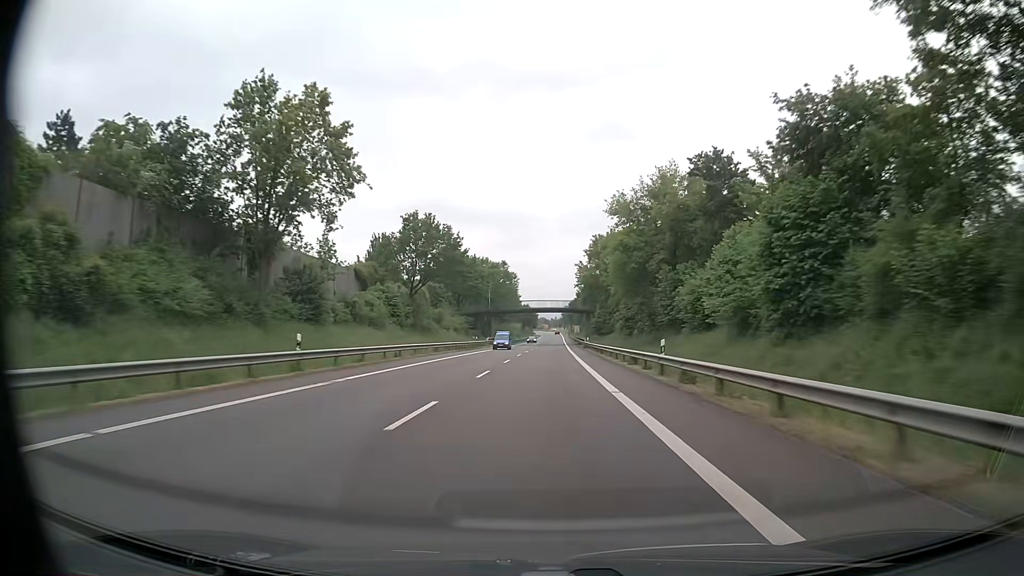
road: primary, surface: asphalt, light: Day
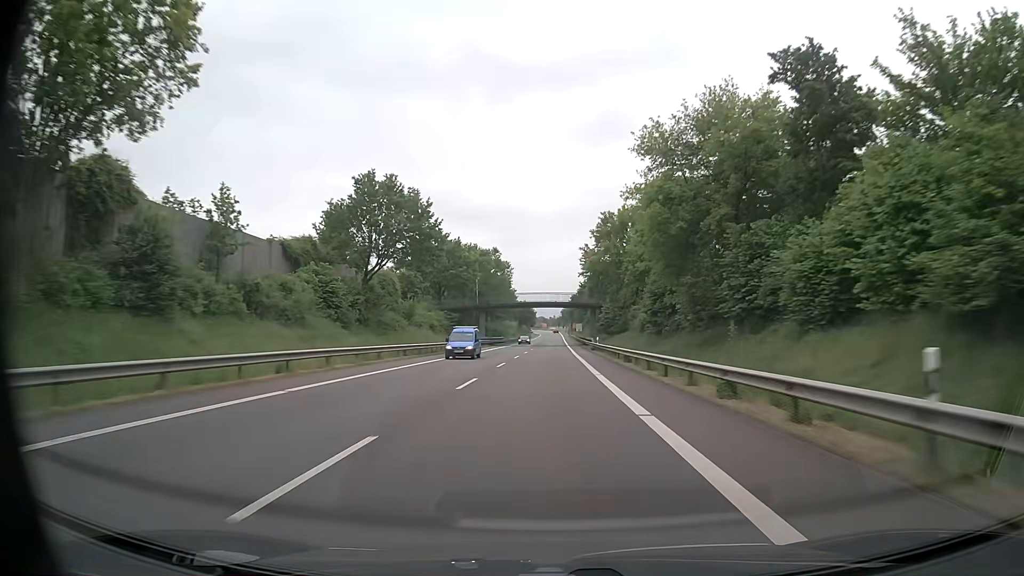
(0.0, +16.7) m; 0°
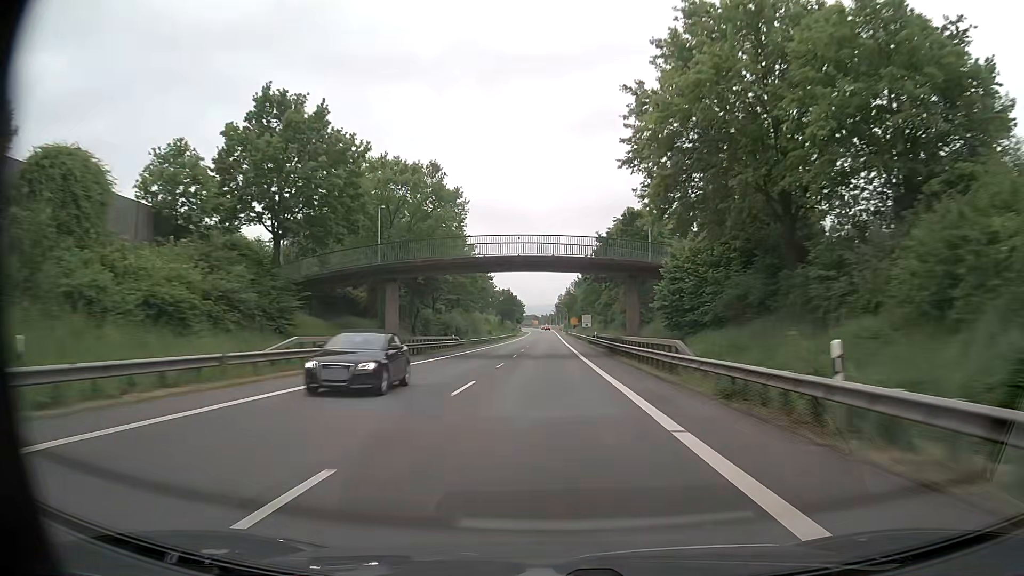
(+0.3, +50.0) m; +1°
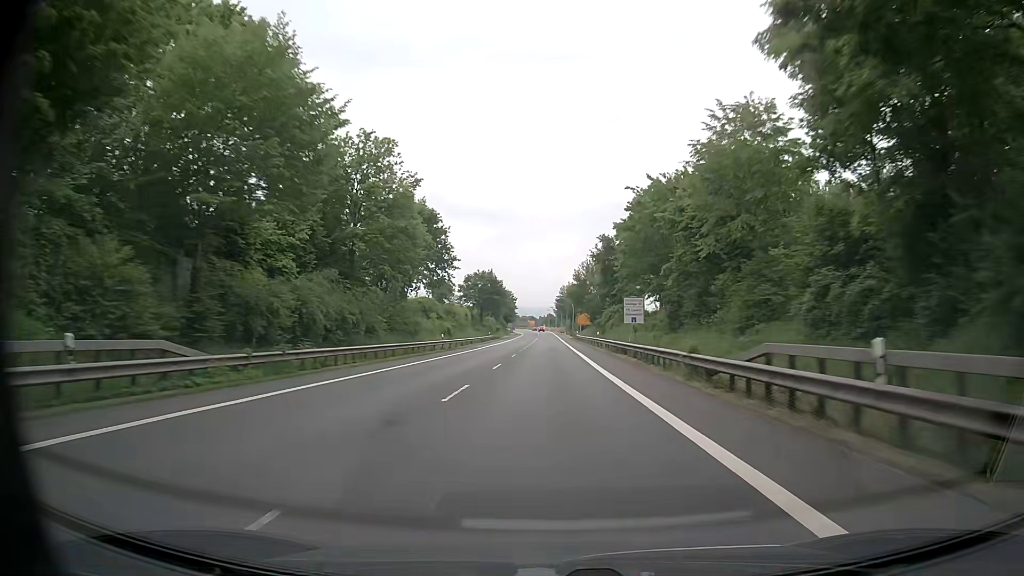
(-0.1, +49.4) m; -1°
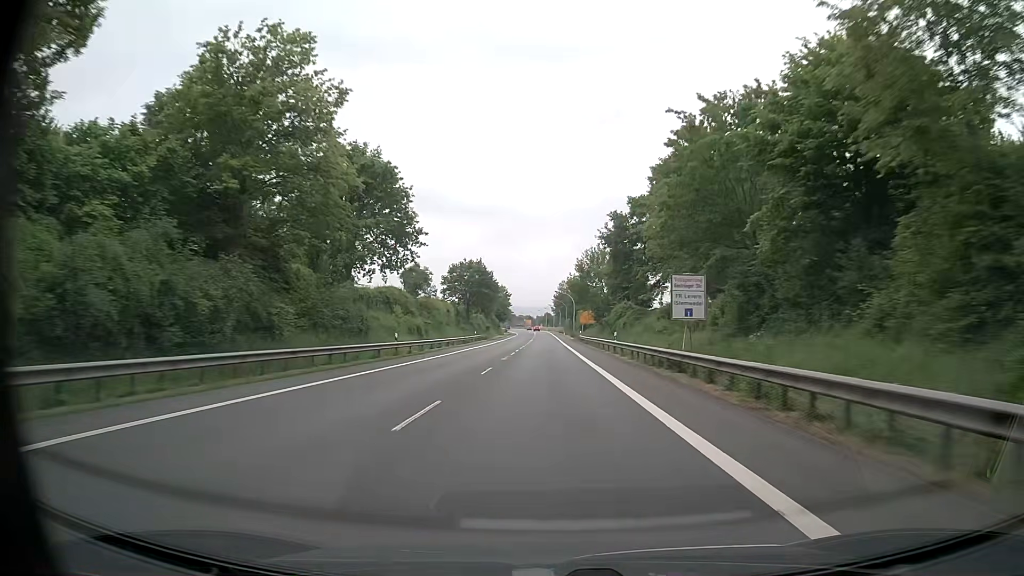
(+0.2, +15.8) m; +1°
